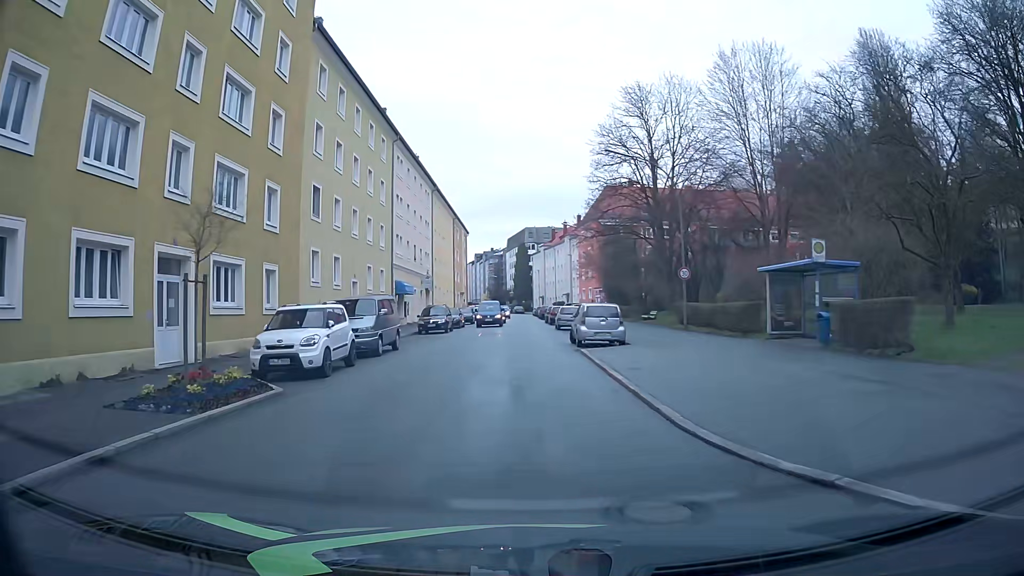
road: tertiary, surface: asphalt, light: Day
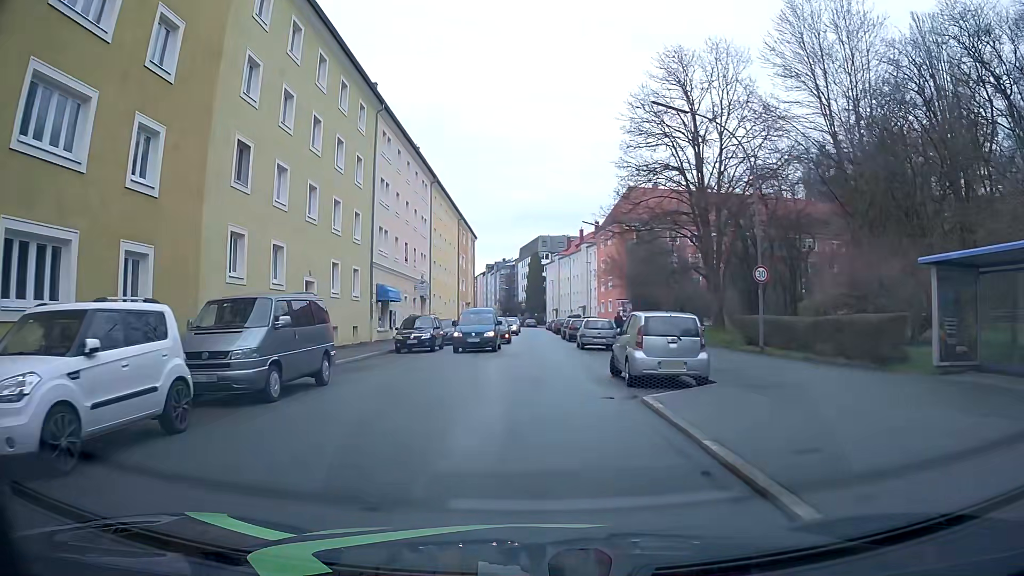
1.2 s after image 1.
(-0.1, +9.6) m; -1°
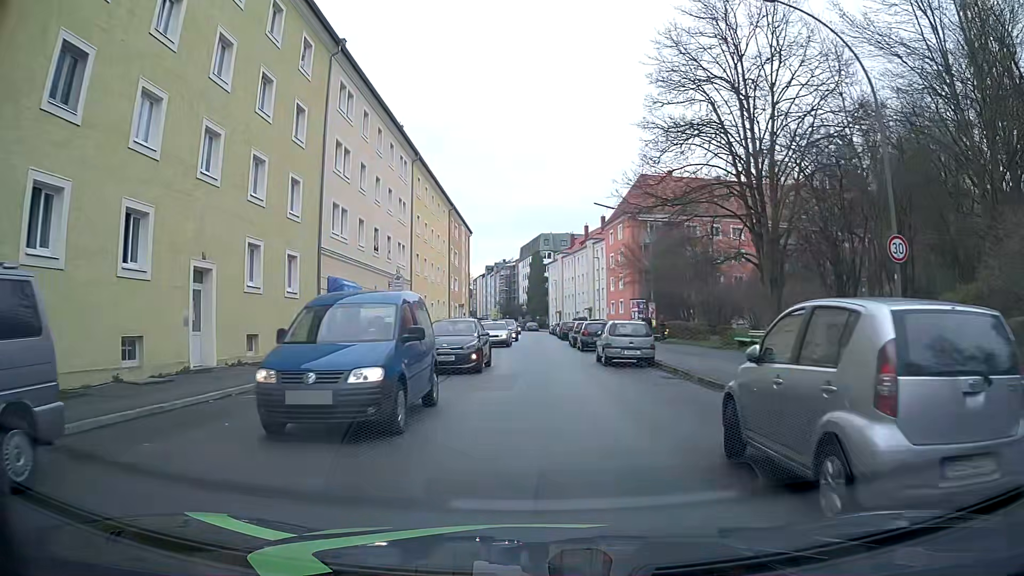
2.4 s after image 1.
(0.0, +9.5) m; +1°
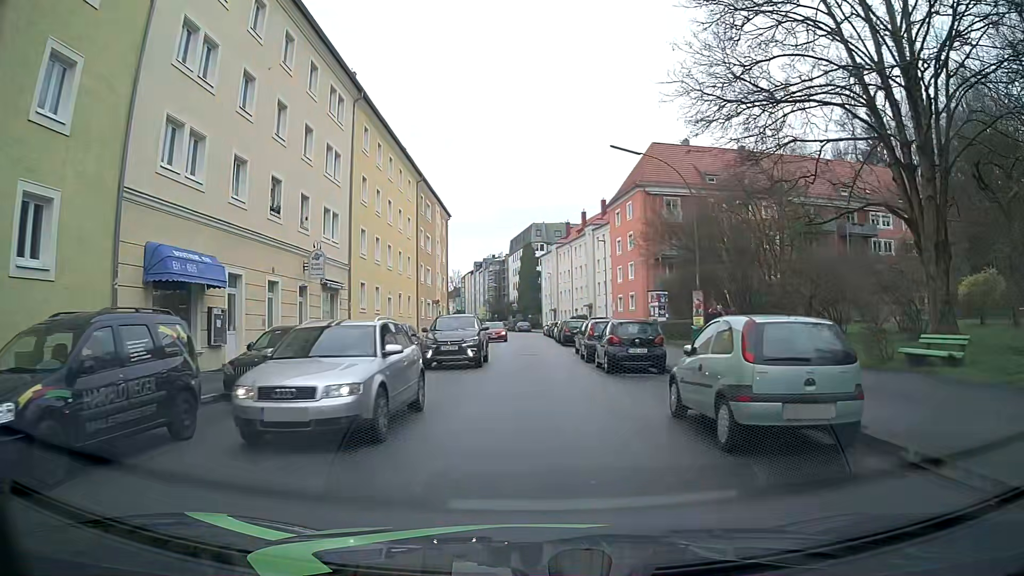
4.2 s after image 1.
(-0.1, +14.2) m; 0°
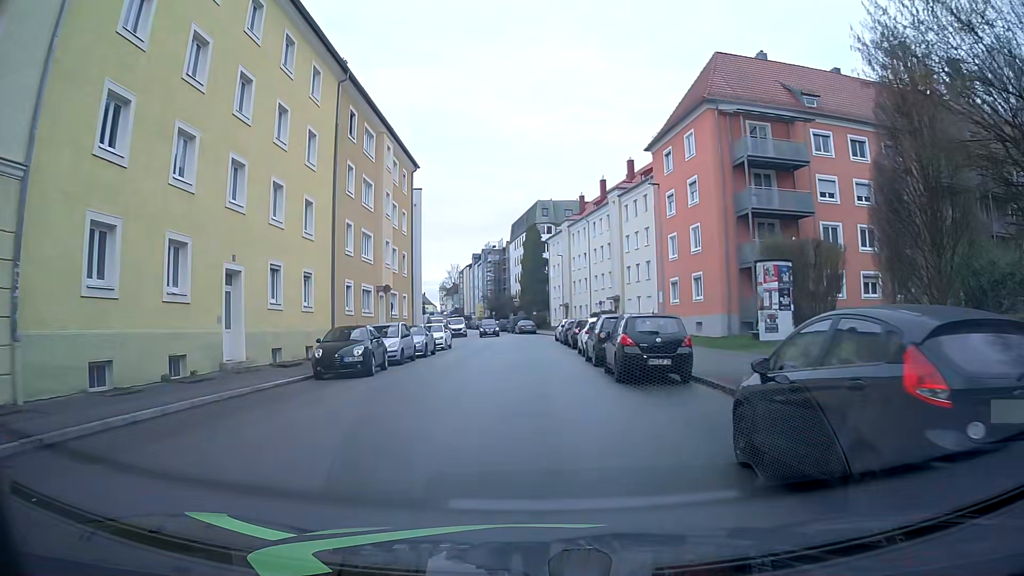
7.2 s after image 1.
(0.0, +23.9) m; 0°
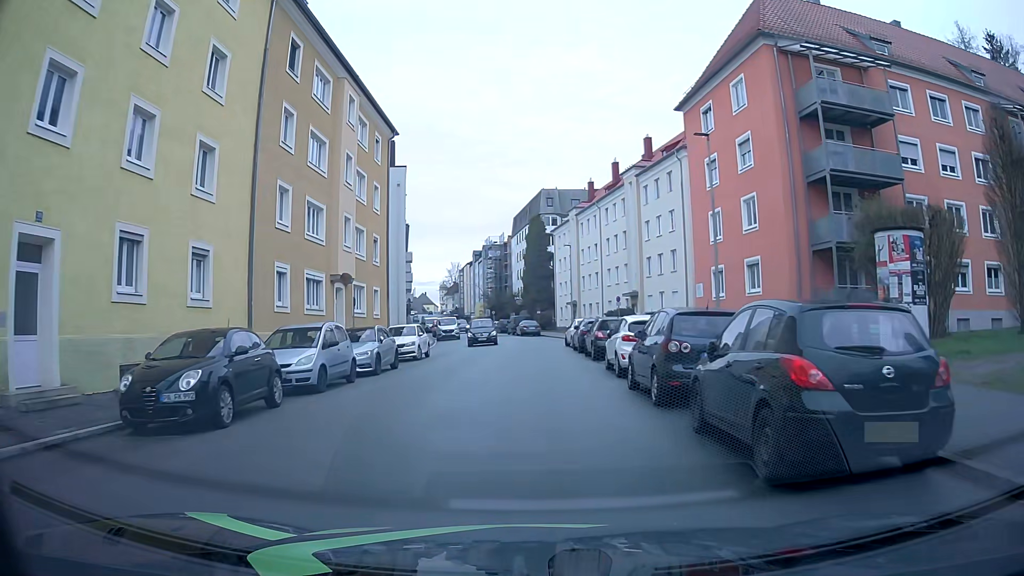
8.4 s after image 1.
(-0.1, +9.6) m; -1°
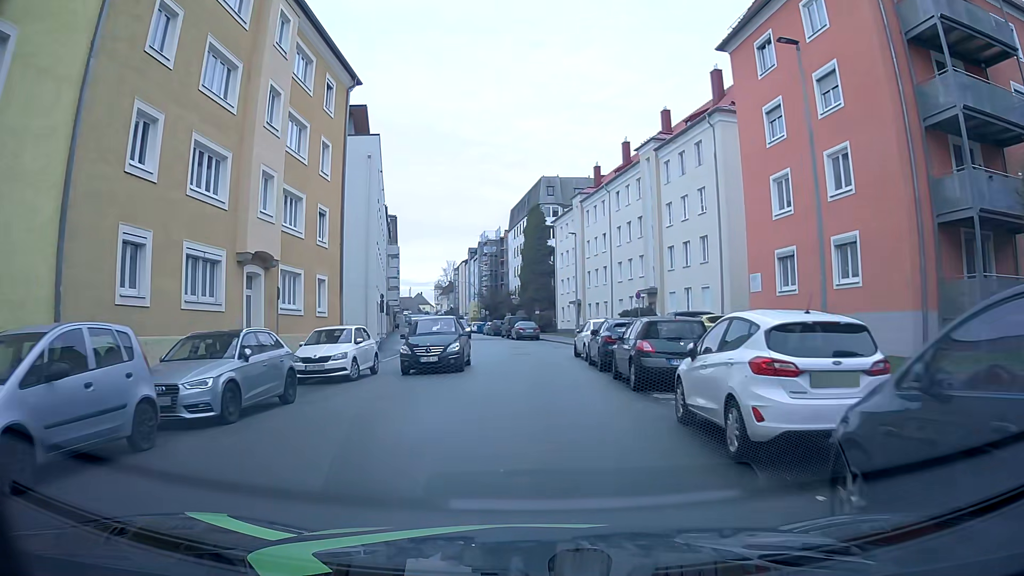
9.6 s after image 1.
(+0.1, +9.6) m; +1°
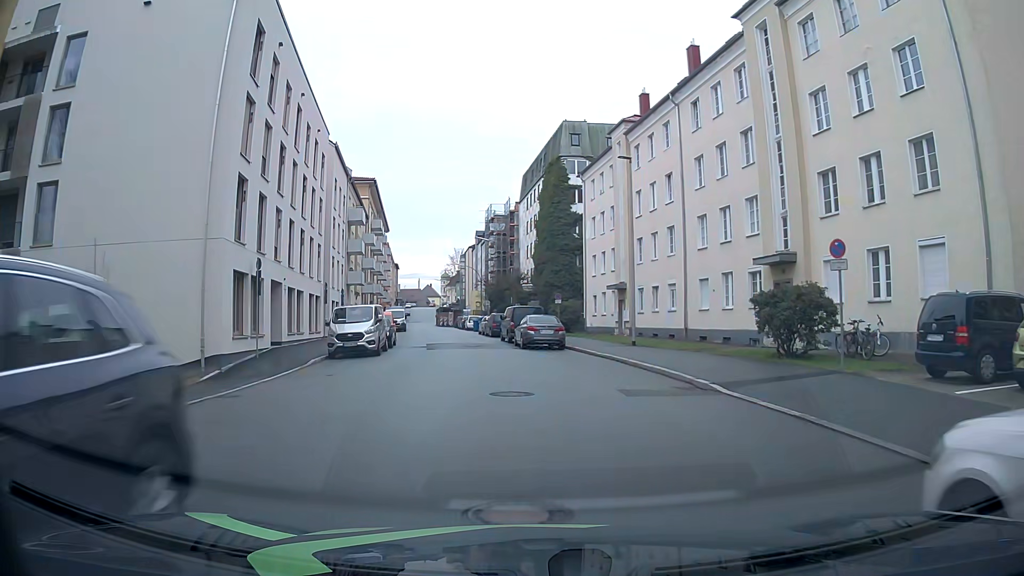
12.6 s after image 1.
(-0.5, +23.6) m; -2°
(0, +10) (-1, +20) (-3, +30) (-4, +40) (-6, +50) (-7, +59) (-9, +69) (-11, +79) (-13, +89) (-15, +99) m
